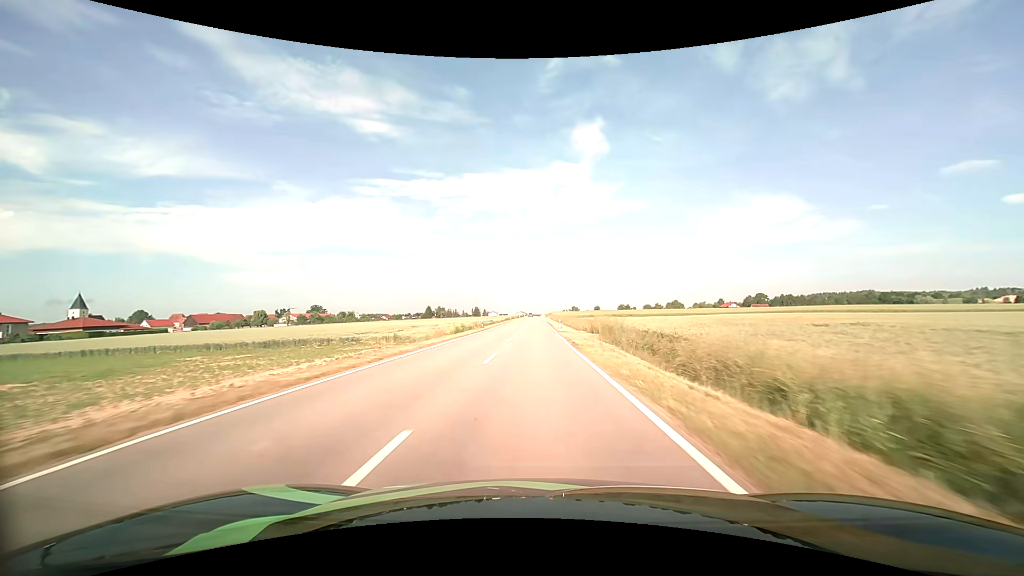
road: tertiary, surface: asphalt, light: Day
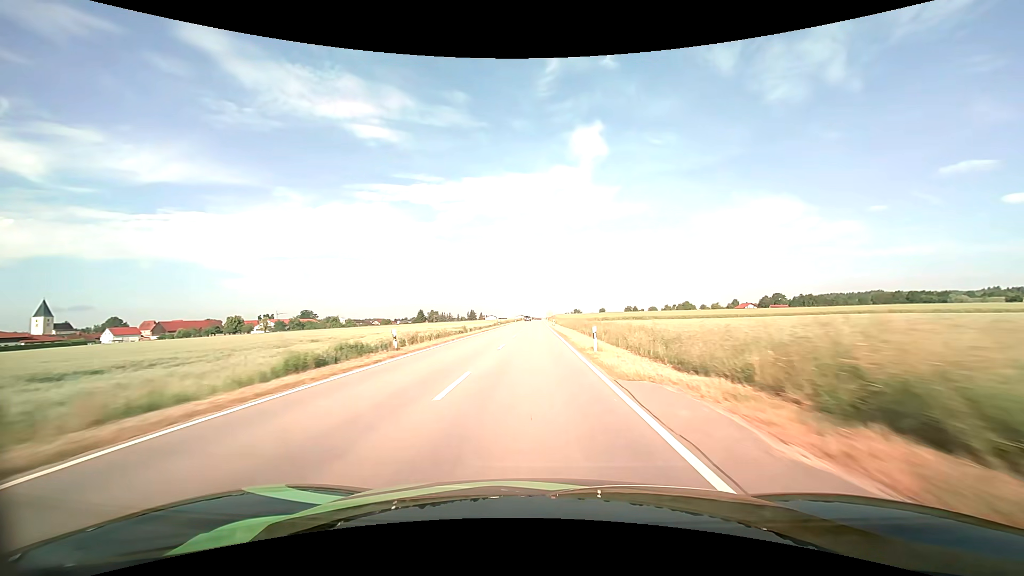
(0.0, +30.9) m; 0°
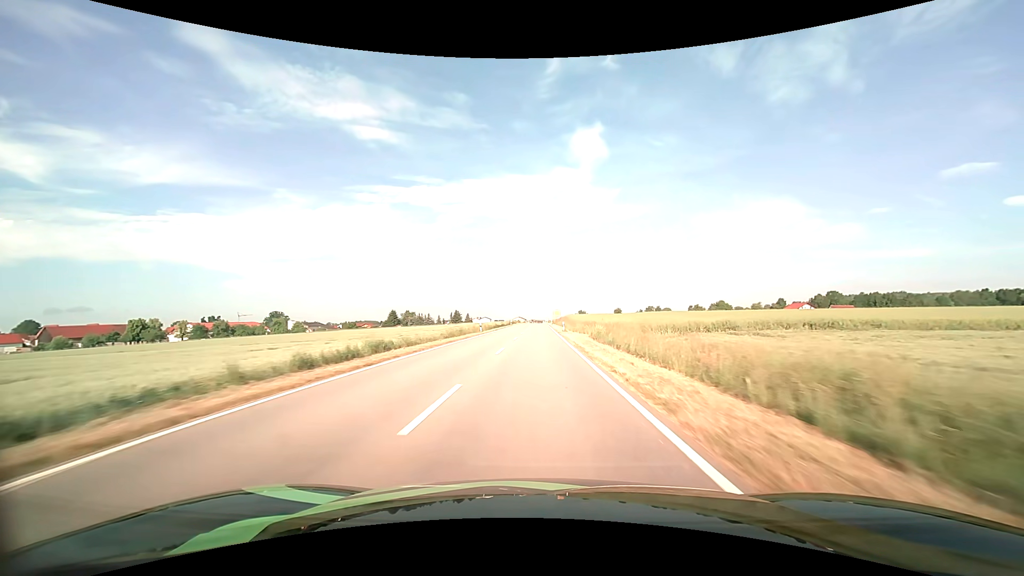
(-0.1, +77.1) m; 0°
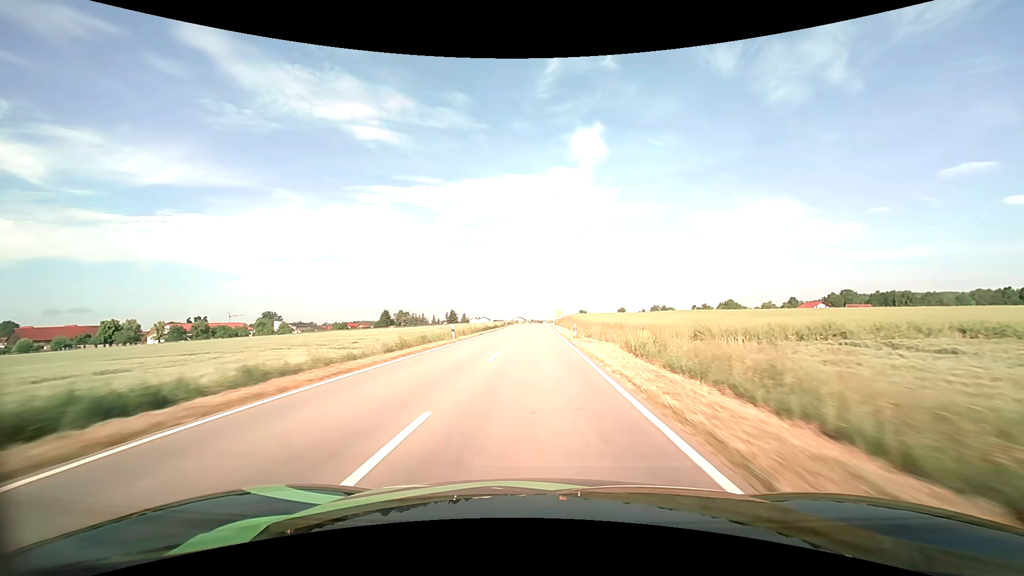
(0.0, +15.4) m; 0°
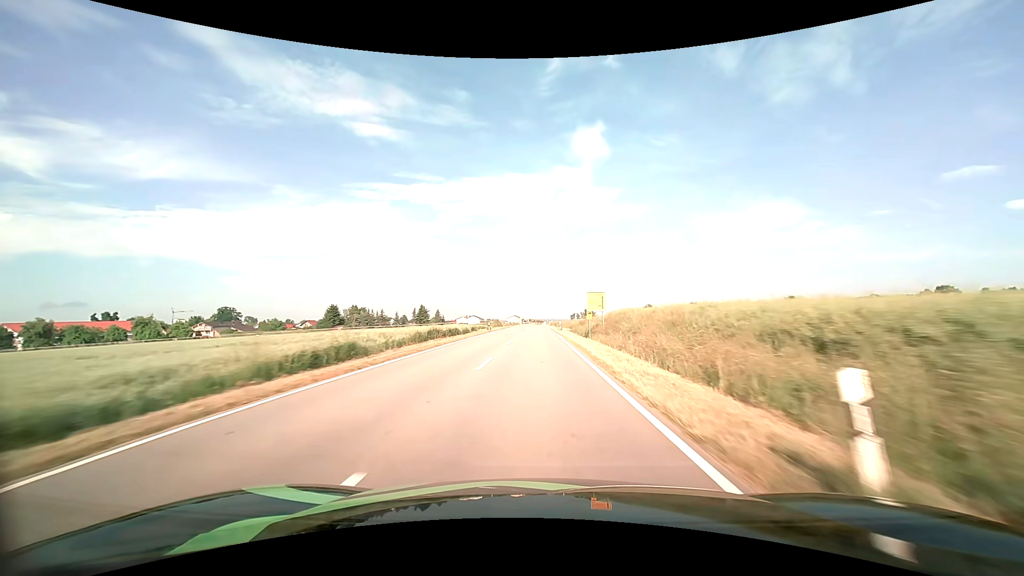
(+0.3, +77.3) m; 0°
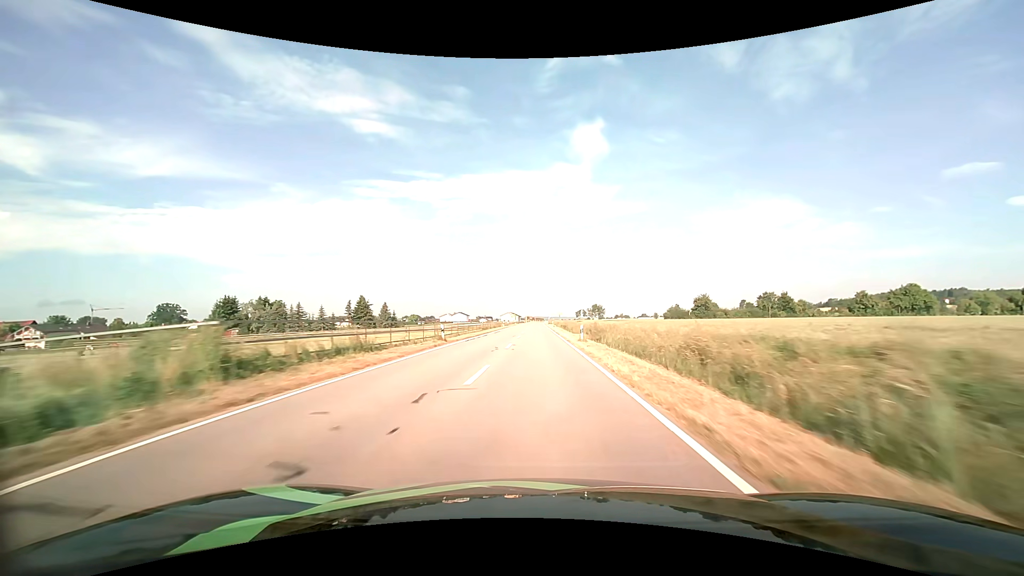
(-0.1, +77.5) m; 0°
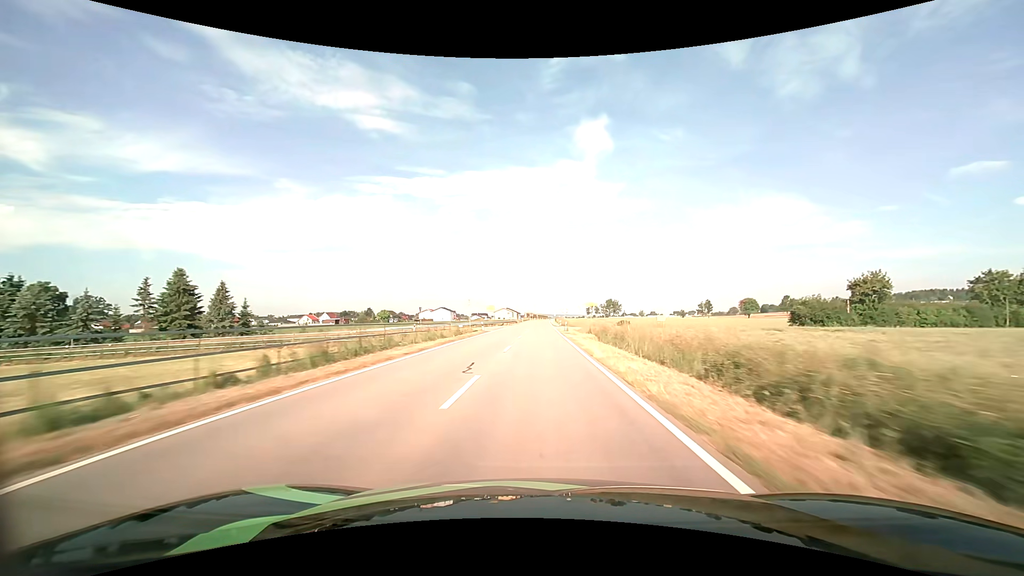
(-0.2, +77.7) m; 0°
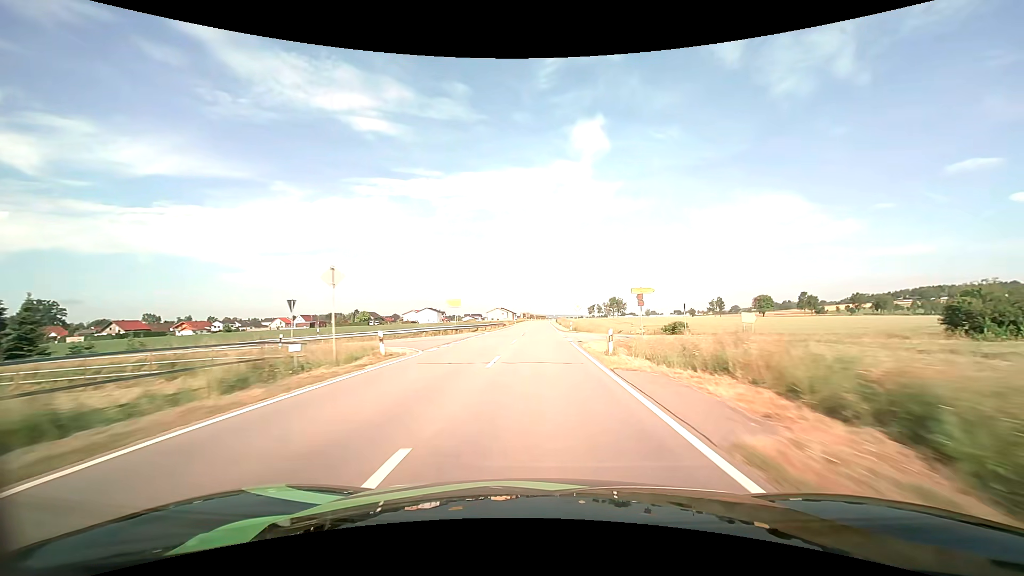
(0.0, +31.1) m; 0°
(0, +10) (0, +20) (0, +30) (0, +40) (0, +50) (0, +60) (0, +70) (0, +80) (+1, +90) (+1, +100) m
